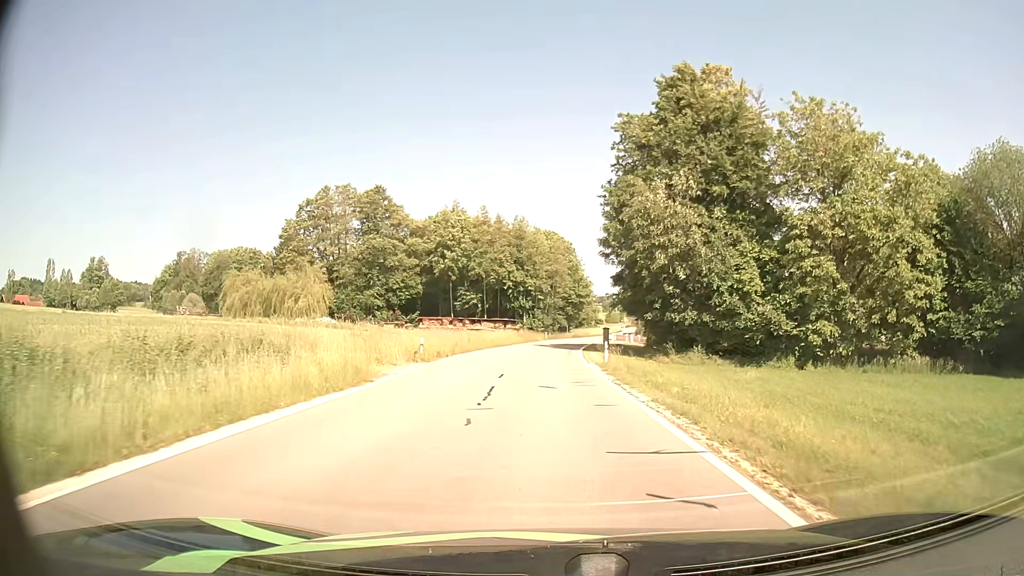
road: tertiary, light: Day
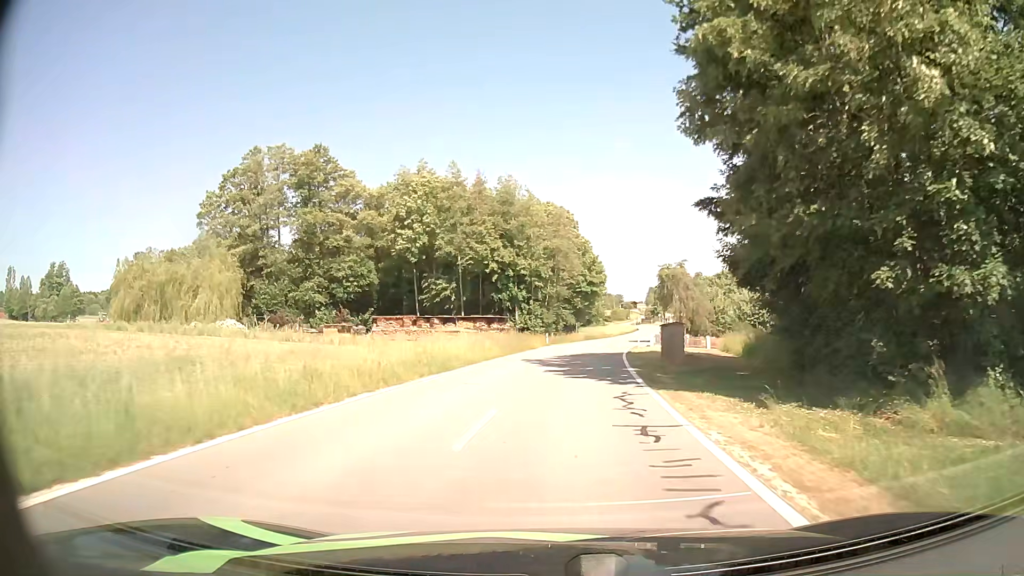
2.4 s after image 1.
(-0.1, +28.7) m; 0°
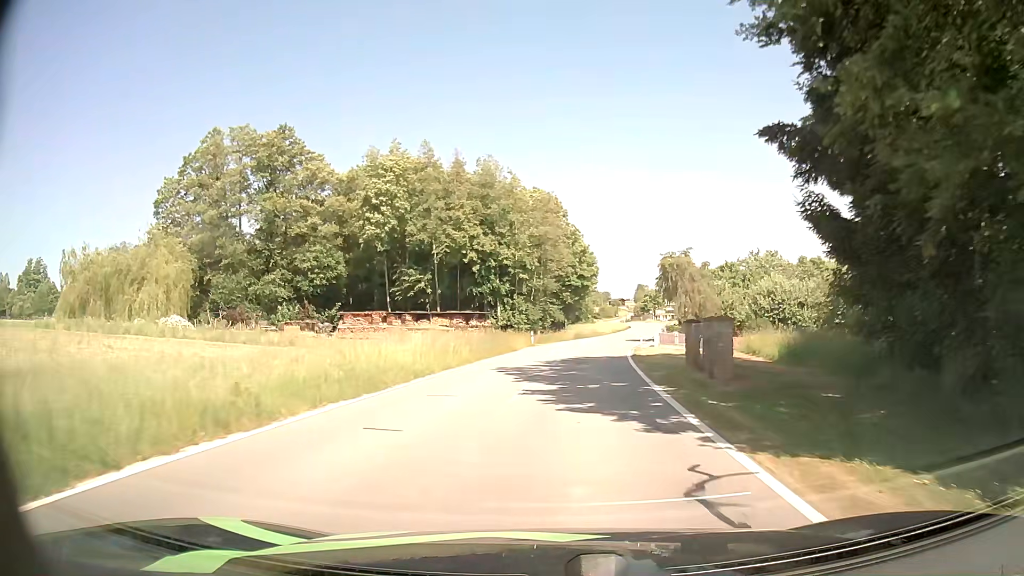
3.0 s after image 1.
(+0.1, +7.9) m; +1°
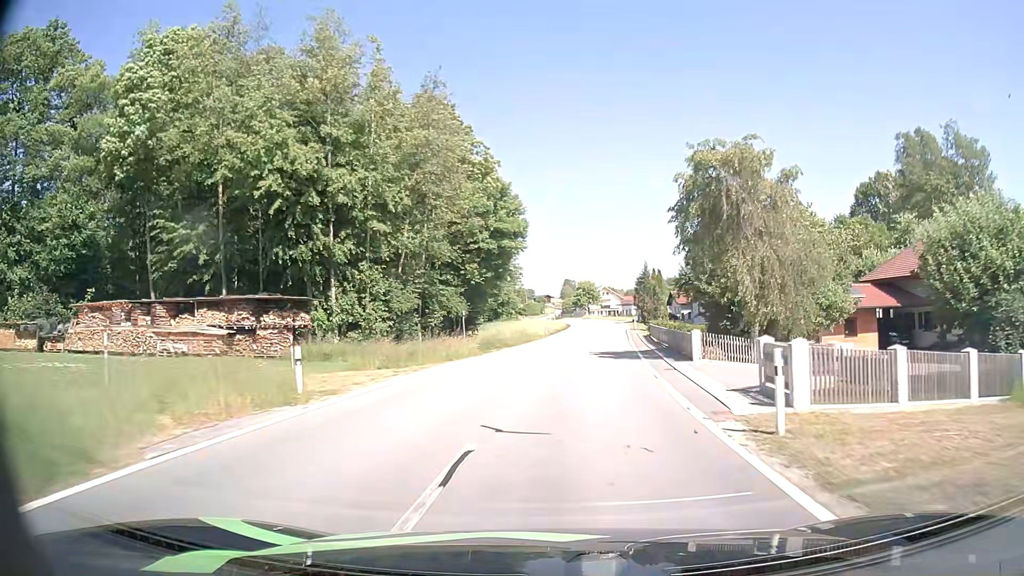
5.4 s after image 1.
(+1.8, +32.7) m; +7°
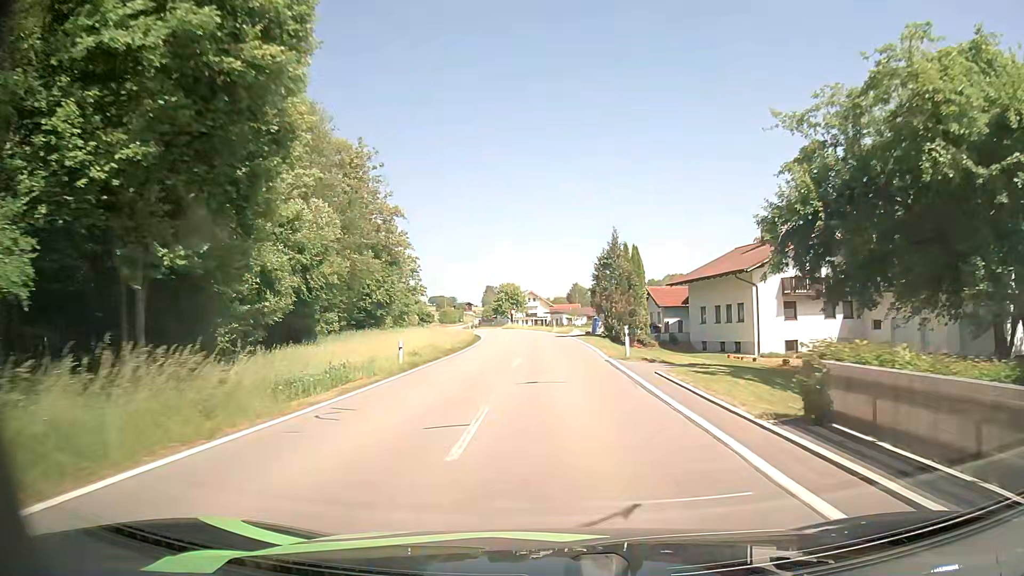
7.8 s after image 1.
(+1.8, +33.1) m; +6°
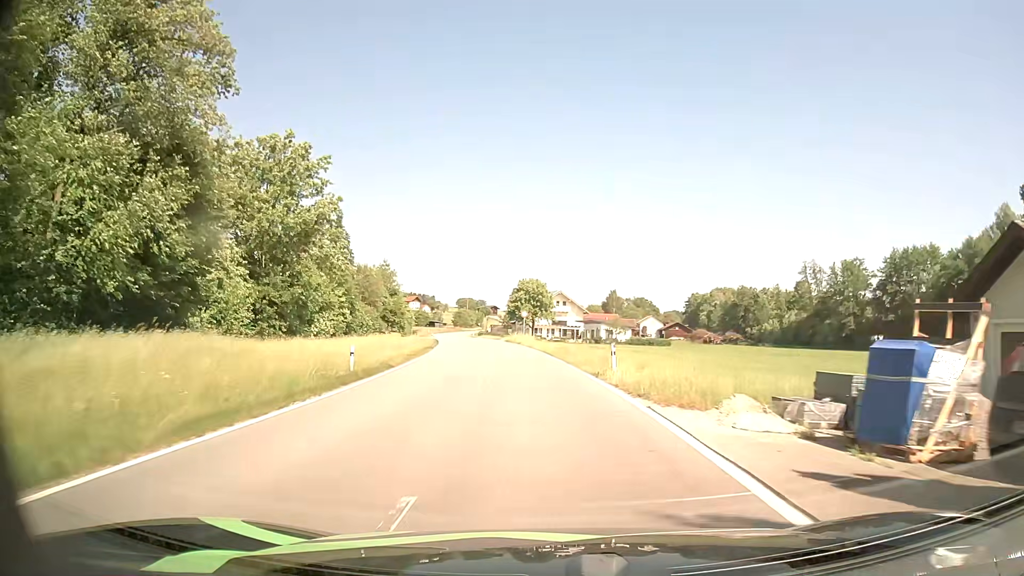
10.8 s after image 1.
(-0.1, +41.8) m; -3°
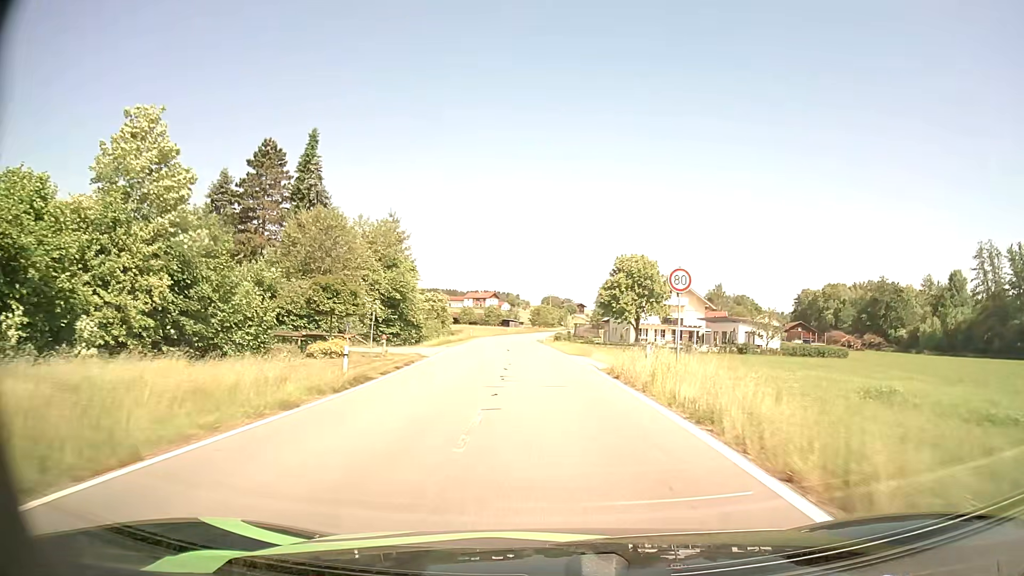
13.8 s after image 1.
(-2.4, +42.8) m; -7°
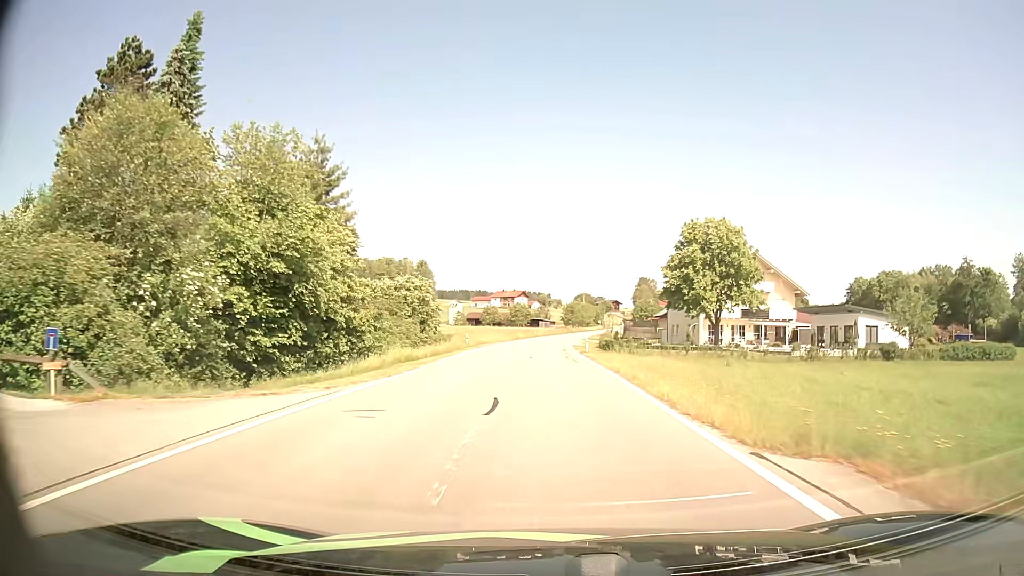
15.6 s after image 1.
(-0.6, +26.6) m; -3°
(0, +10) (0, +20) (0, +30) (0, +40) (0, +50) (0, +60) (+1, +70) (+1, +80) (+2, +90) (+3, +100) m
